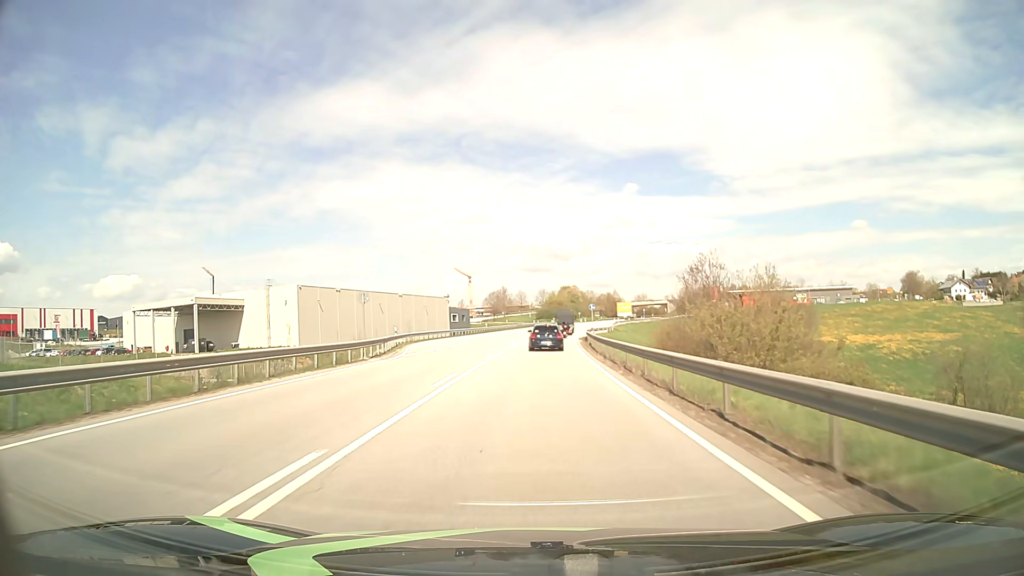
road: primary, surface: asphalt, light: Day
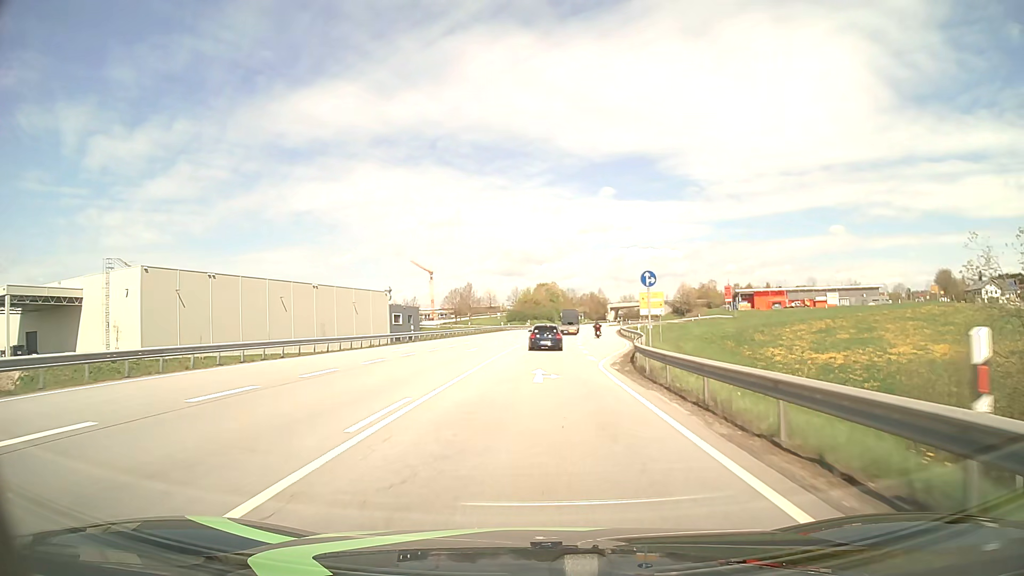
(+0.8, +42.8) m; +2°
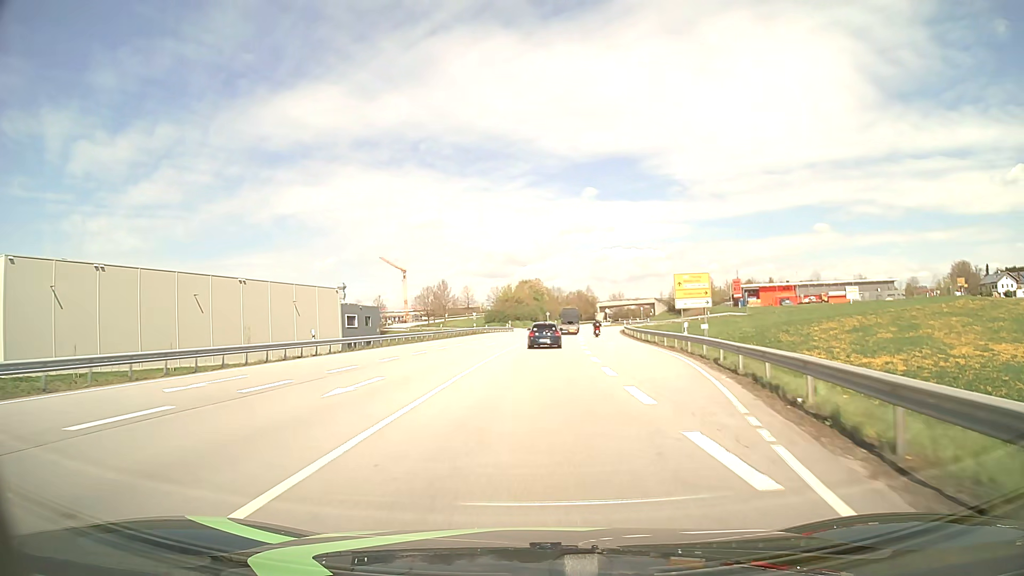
(+0.3, +21.6) m; +2°
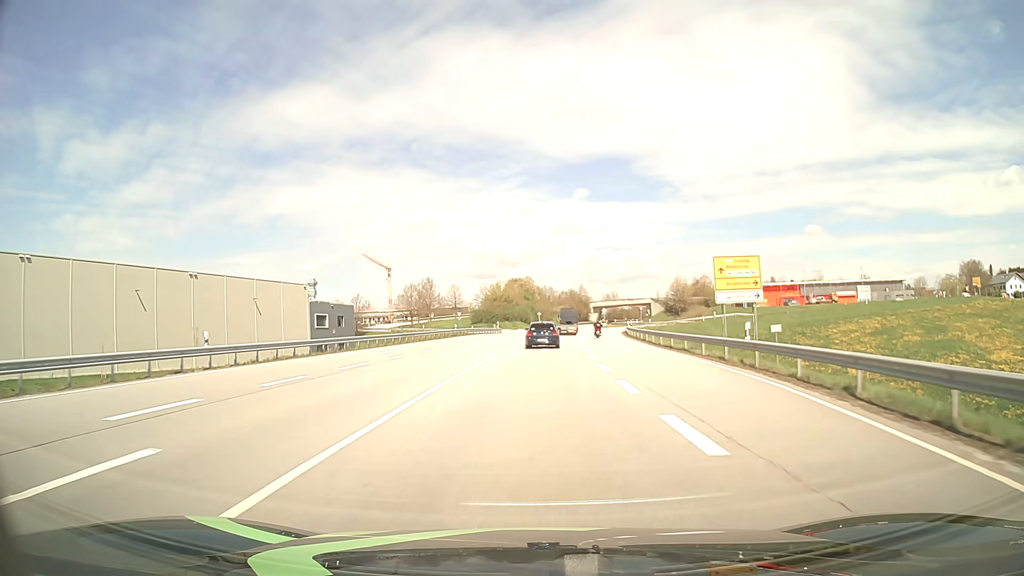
(+0.1, +10.8) m; +1°
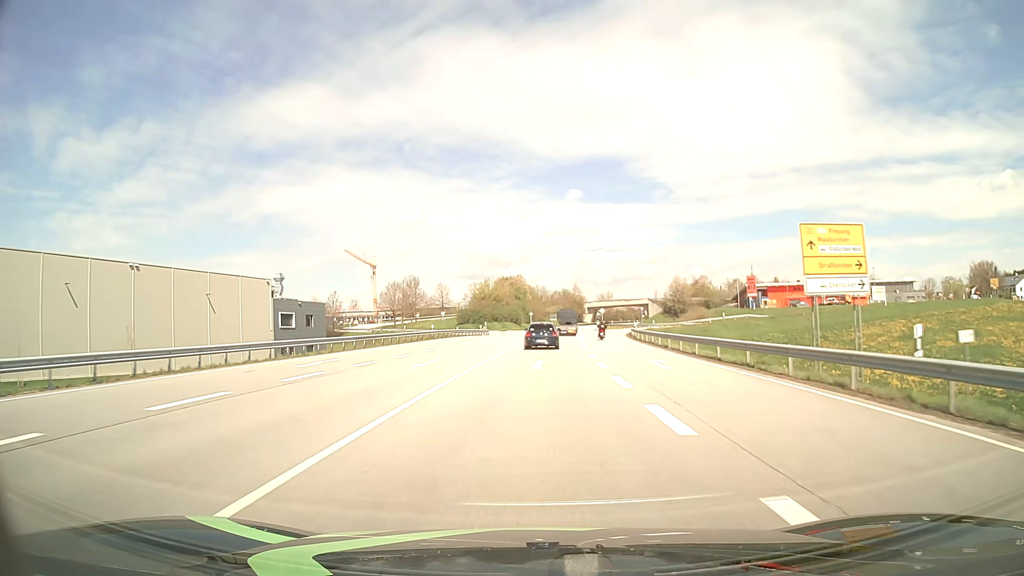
(+0.1, +10.8) m; +1°
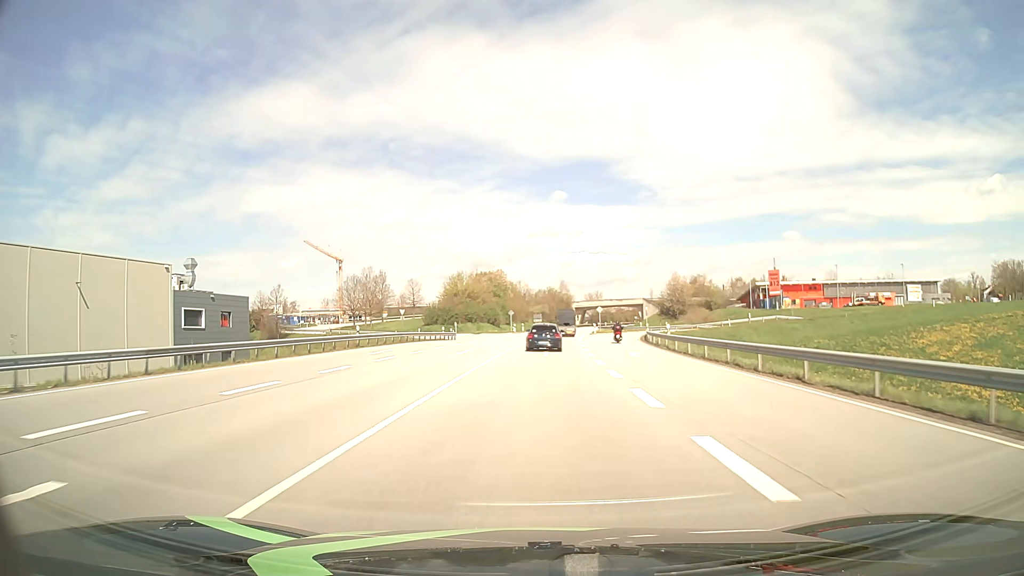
(+0.3, +21.2) m; +1°
